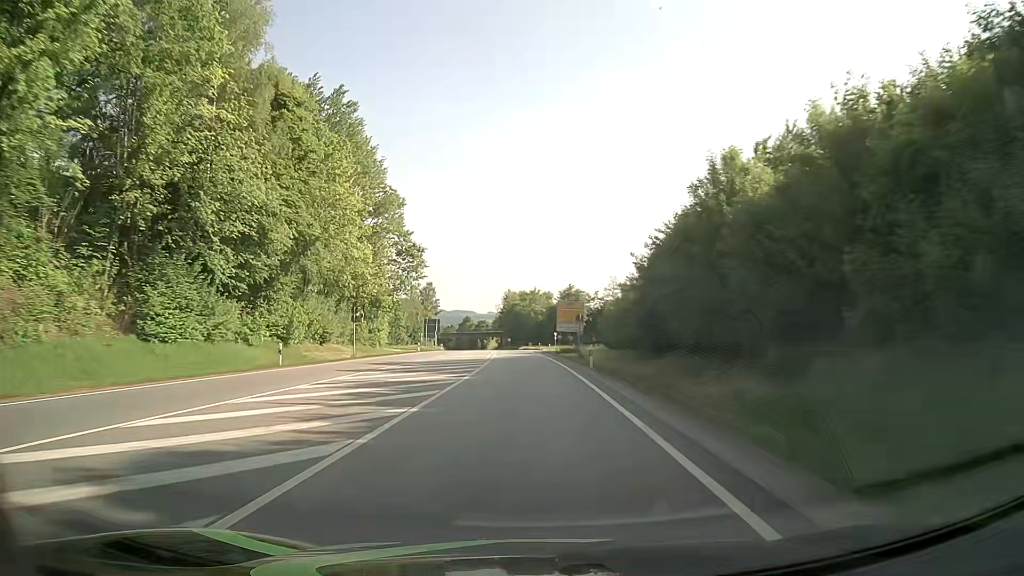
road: primary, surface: asphalt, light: Day
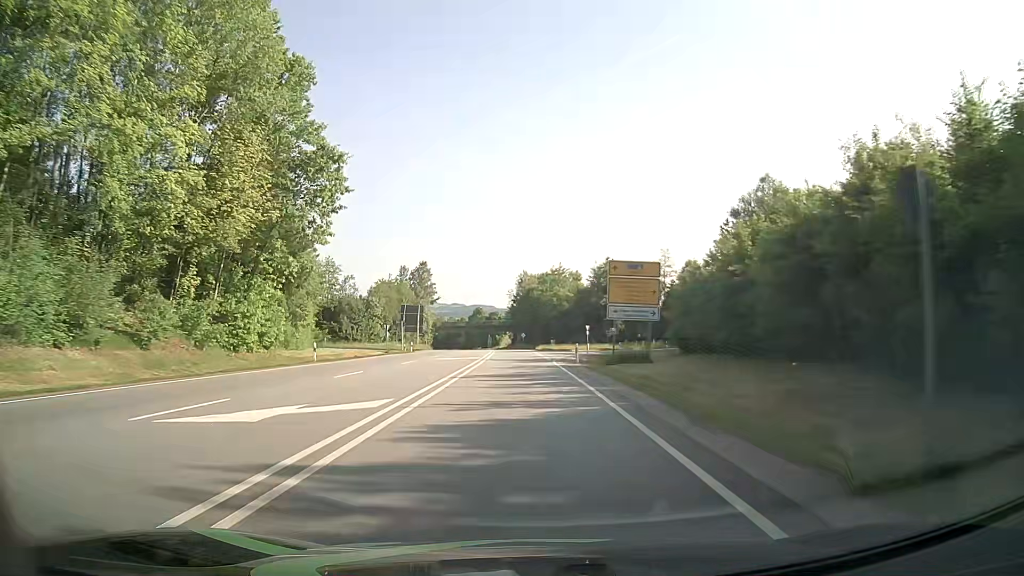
(-0.6, +40.9) m; -2°
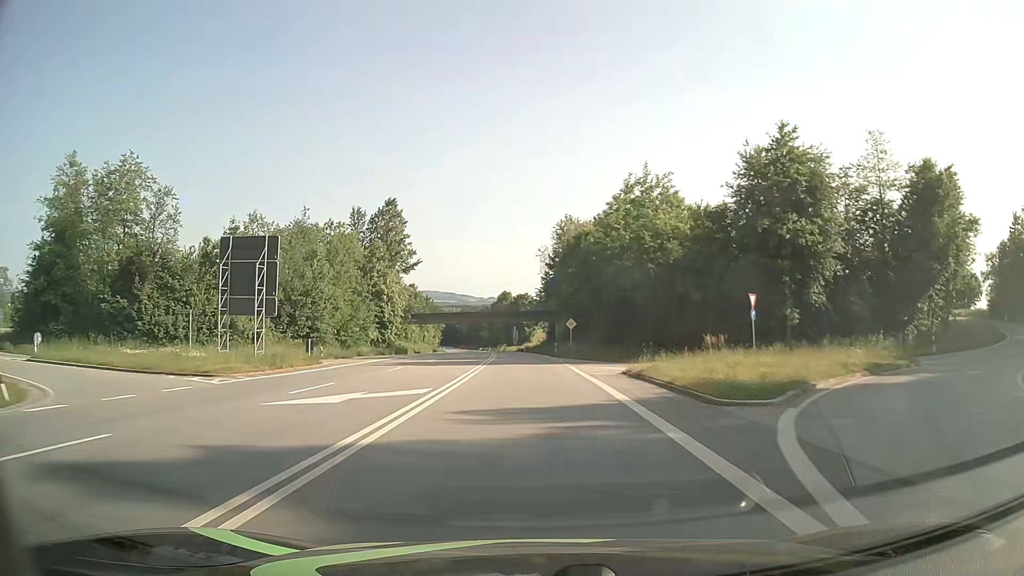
(-1.8, +65.1) m; -3°
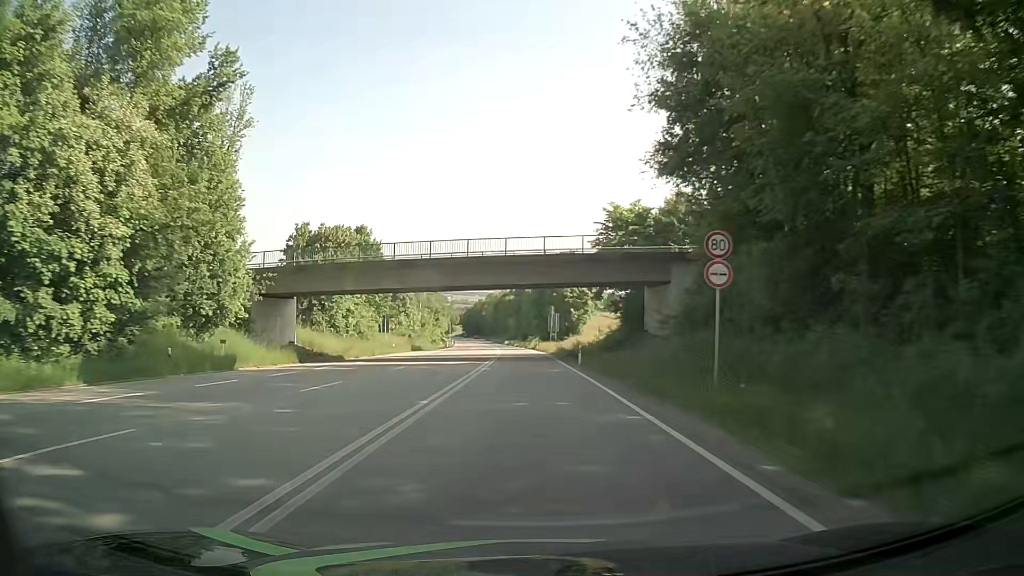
(-1.7, +63.6) m; -3°
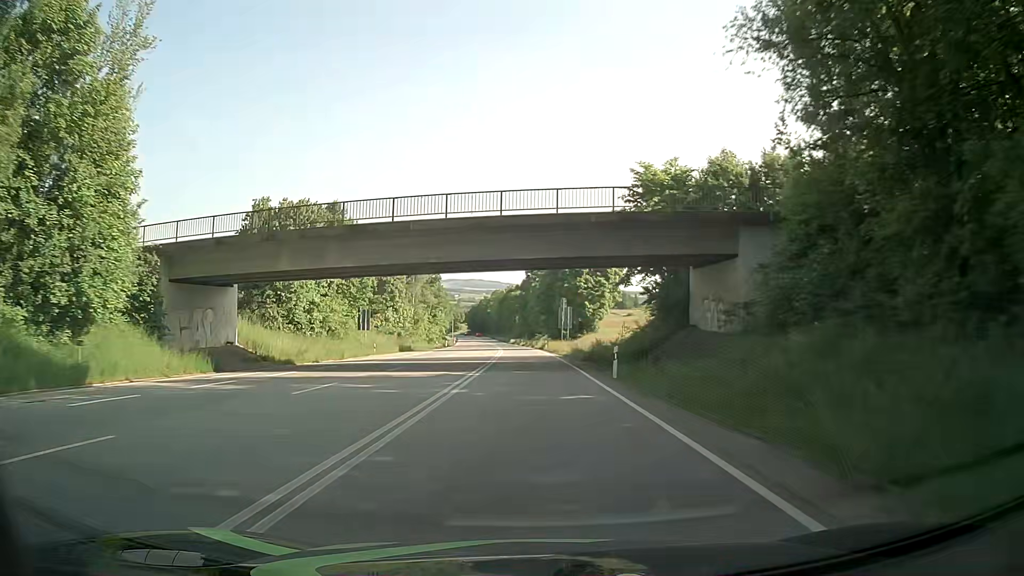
(-0.2, +12.6) m; -1°
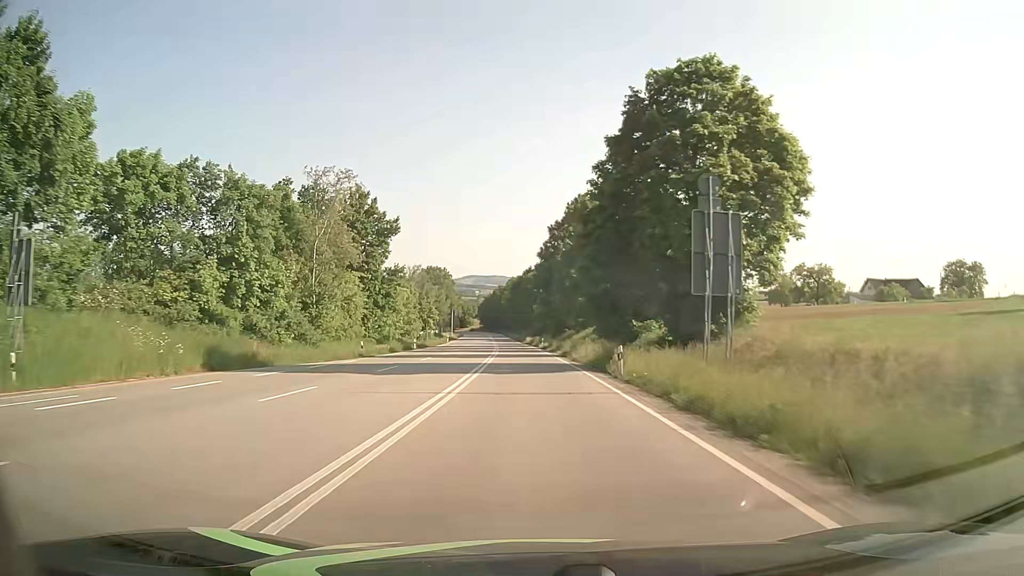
(-0.2, +50.5) m; -1°
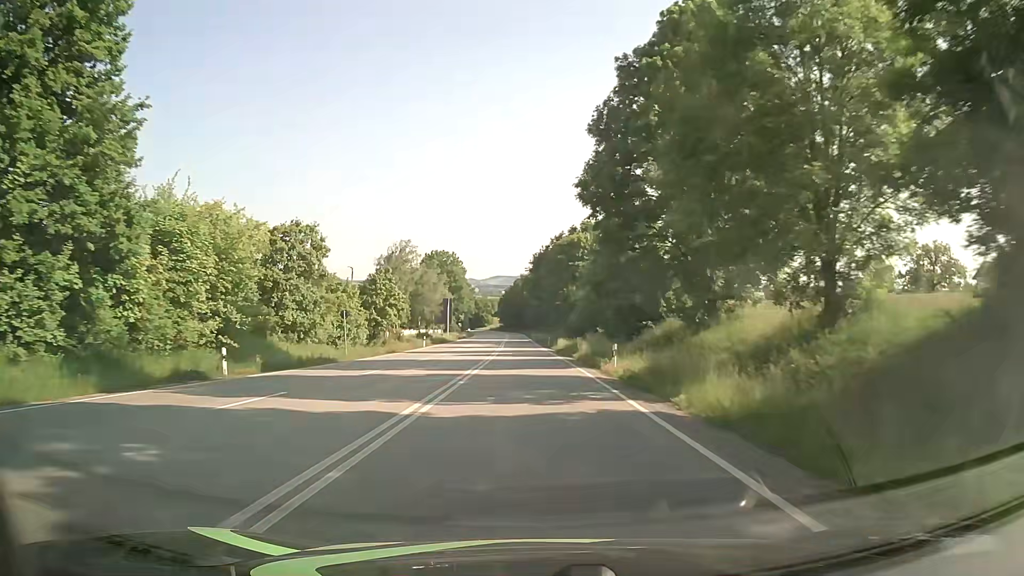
(-1.0, +50.3) m; -3°
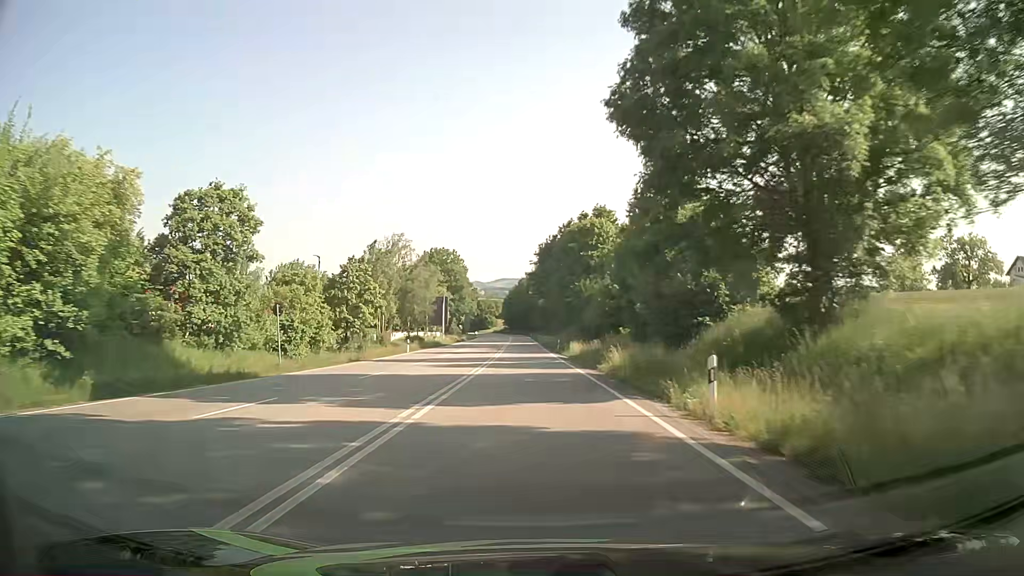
(0.0, +12.5) m; -1°
(0, +10) (0, +20) (0, +30) (0, +40) (0, +50) (-1, +60) (-1, +70) (-1, +80) (-1, +90) (-1, +100) m
